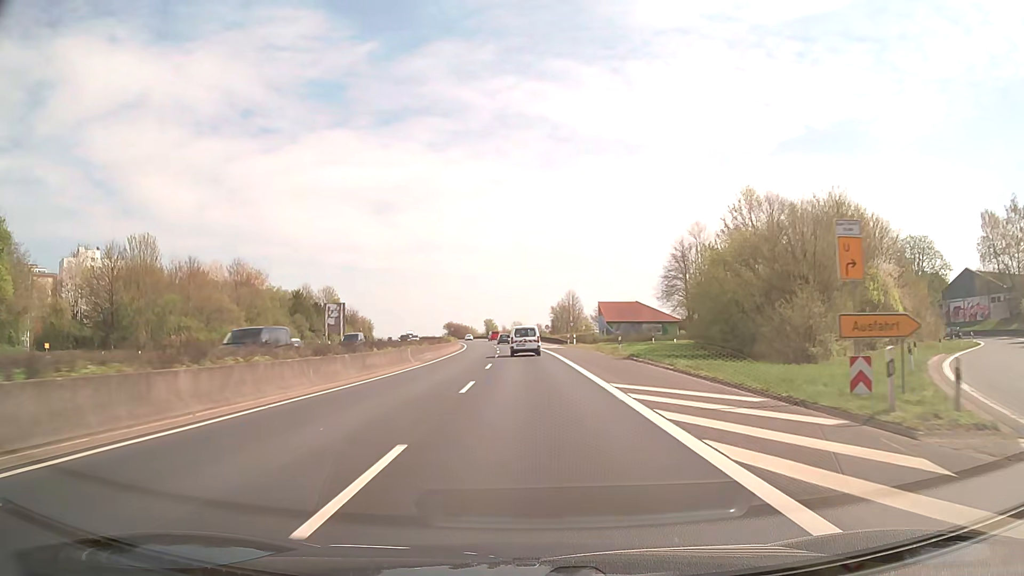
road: trunk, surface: asphalt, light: Day
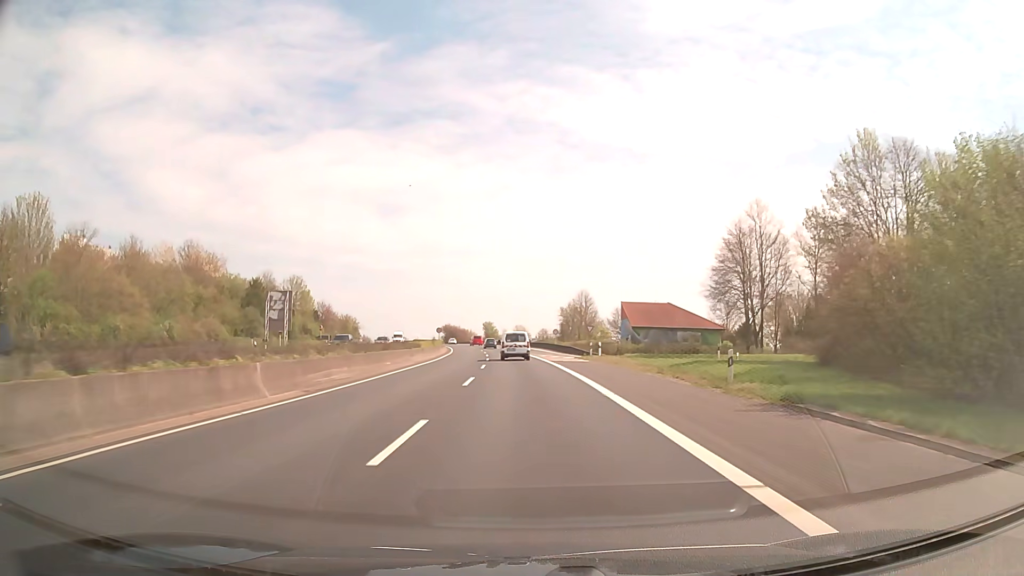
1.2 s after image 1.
(-0.1, +21.6) m; 0°
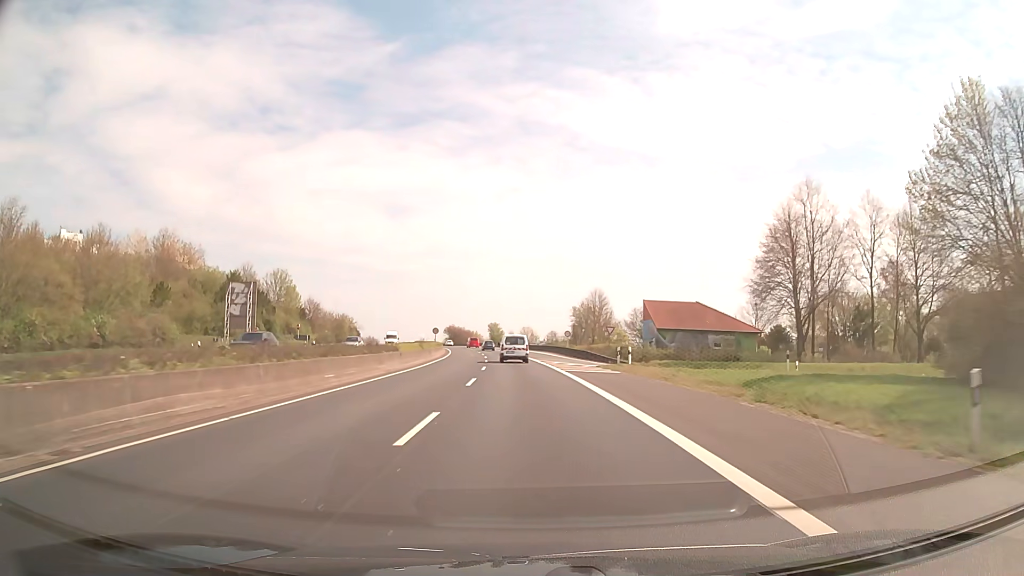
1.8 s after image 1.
(0.0, +10.8) m; -1°
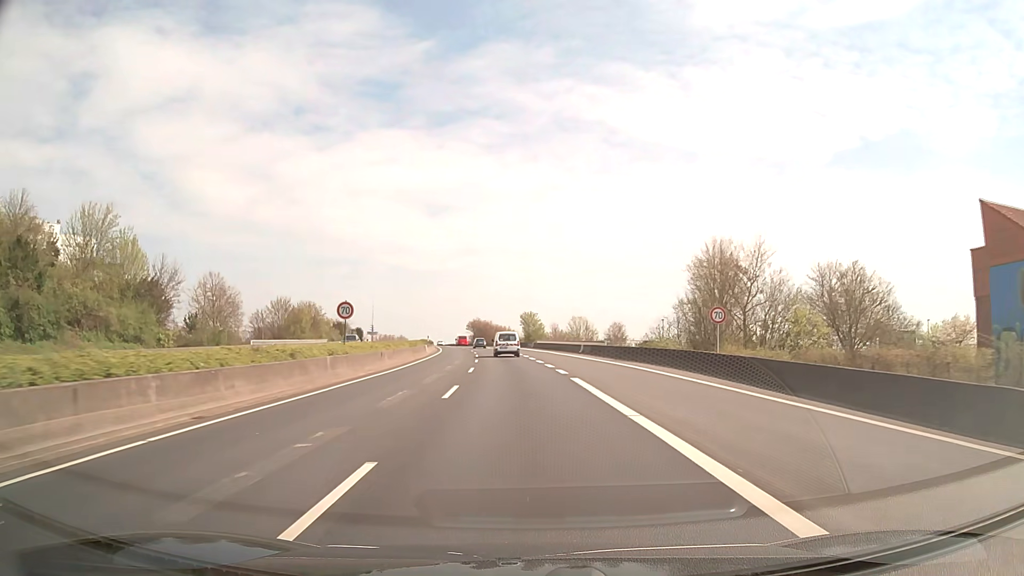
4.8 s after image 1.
(-1.4, +53.7) m; -3°
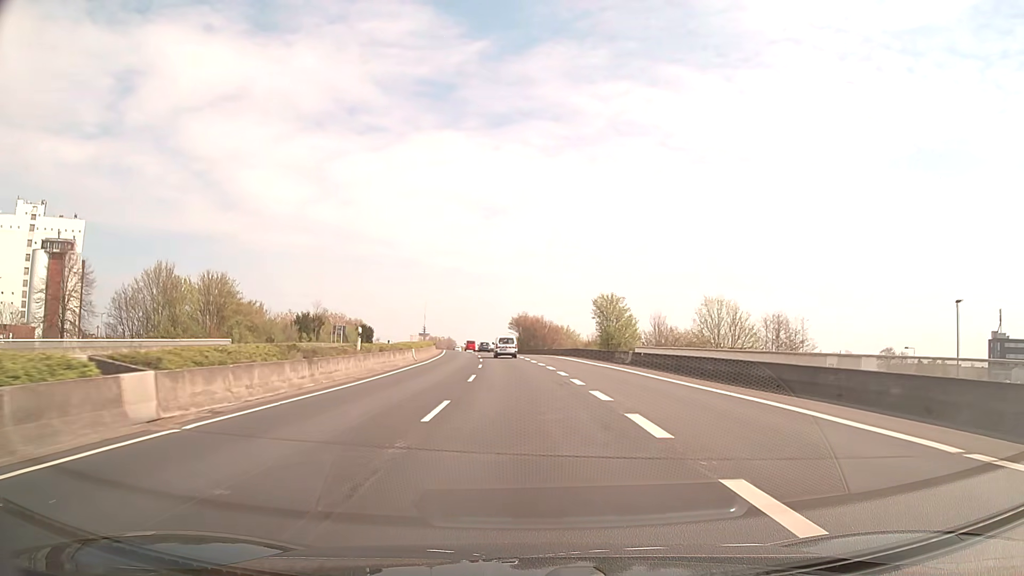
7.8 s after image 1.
(-2.1, +52.6) m; -4°
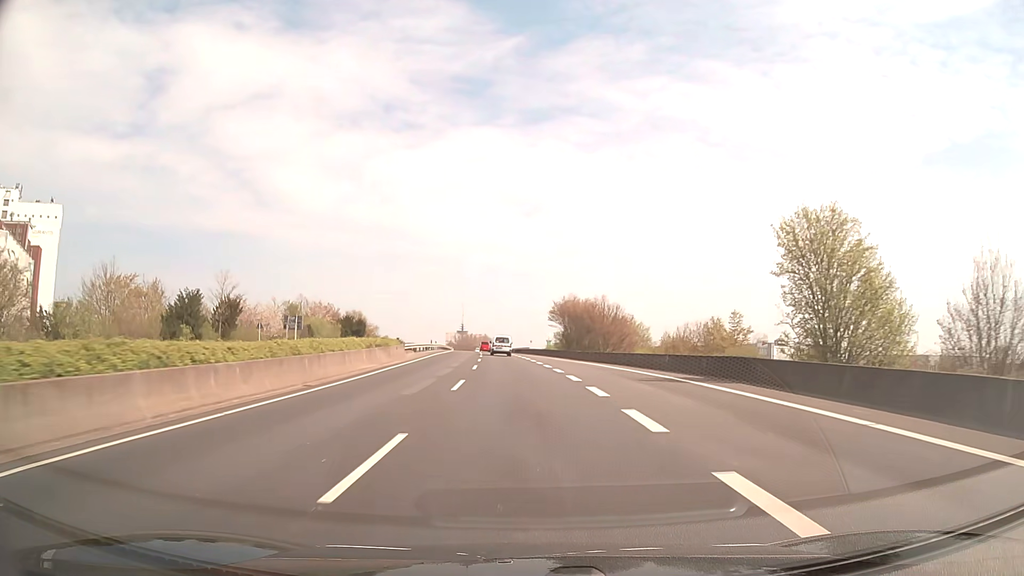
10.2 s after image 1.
(-1.3, +42.5) m; -3°
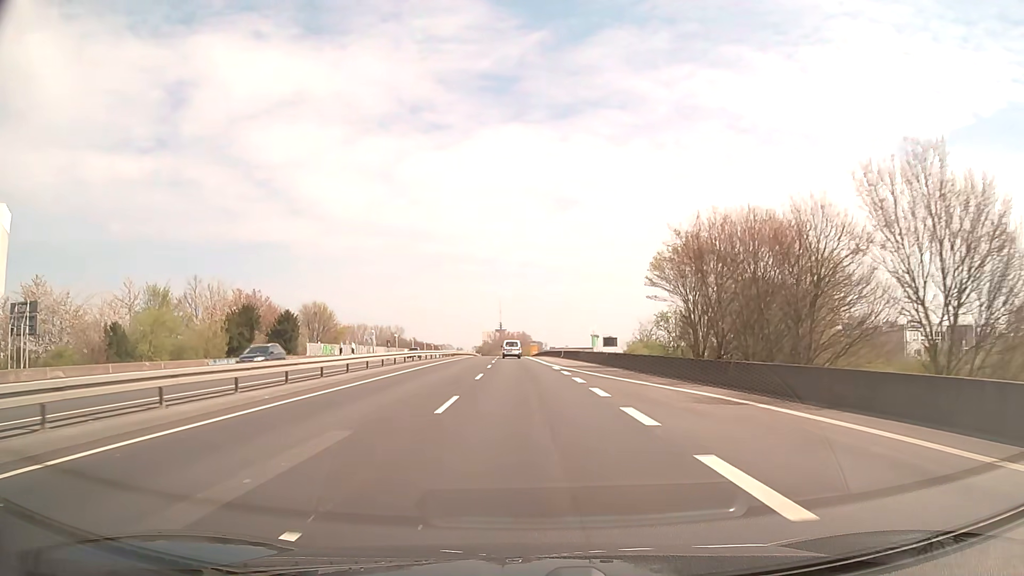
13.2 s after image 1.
(-2.1, +53.6) m; -3°
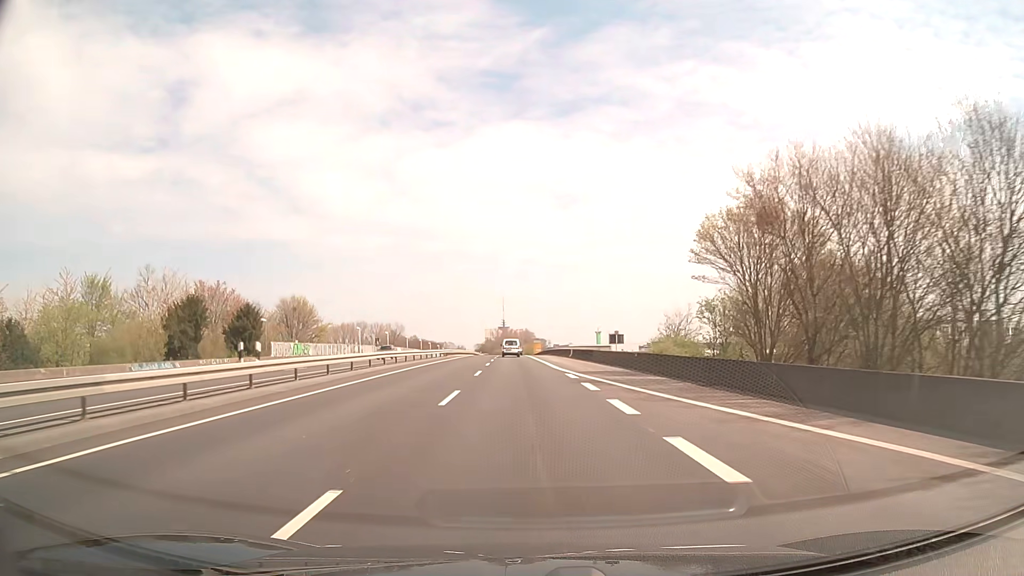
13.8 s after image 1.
(0.0, +10.8) m; 0°
(0, +10) (0, +20) (0, +30) (-1, +40) (-1, +50) (-1, +60) (-2, +70) (-2, +80) (-2, +90) (-2, +100) m
